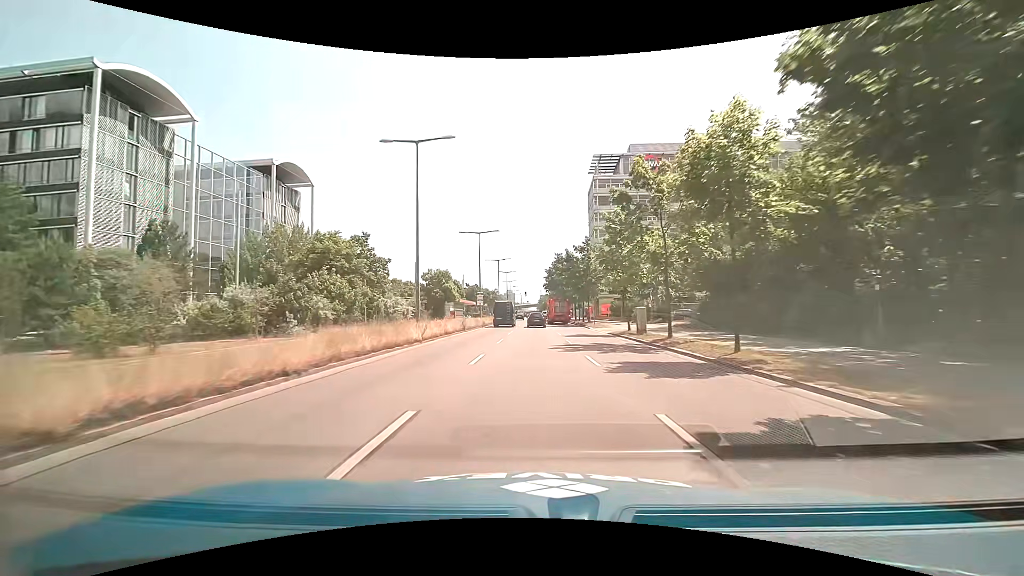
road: primary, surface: asphalt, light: Day
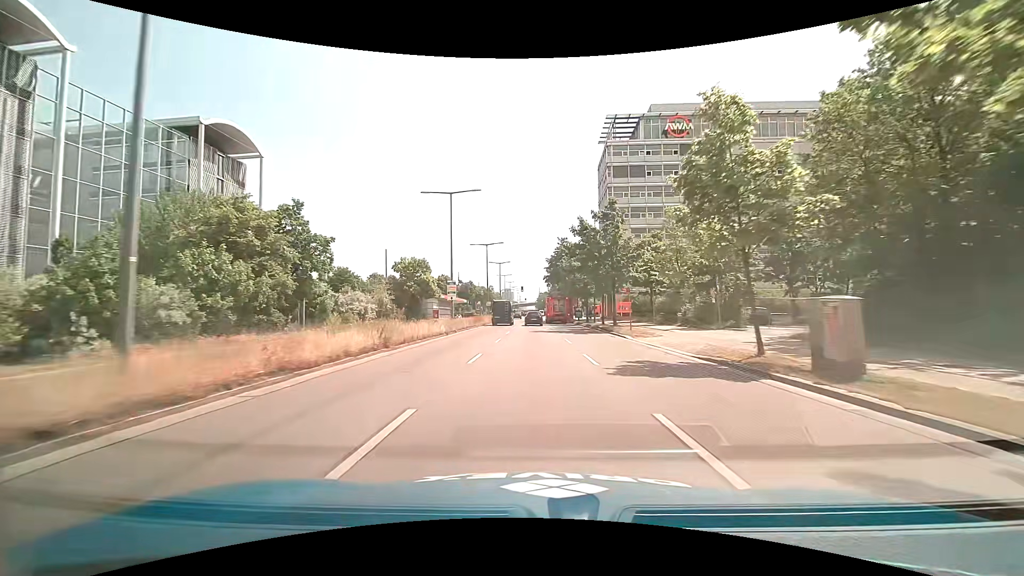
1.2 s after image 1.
(-0.1, +18.5) m; 0°
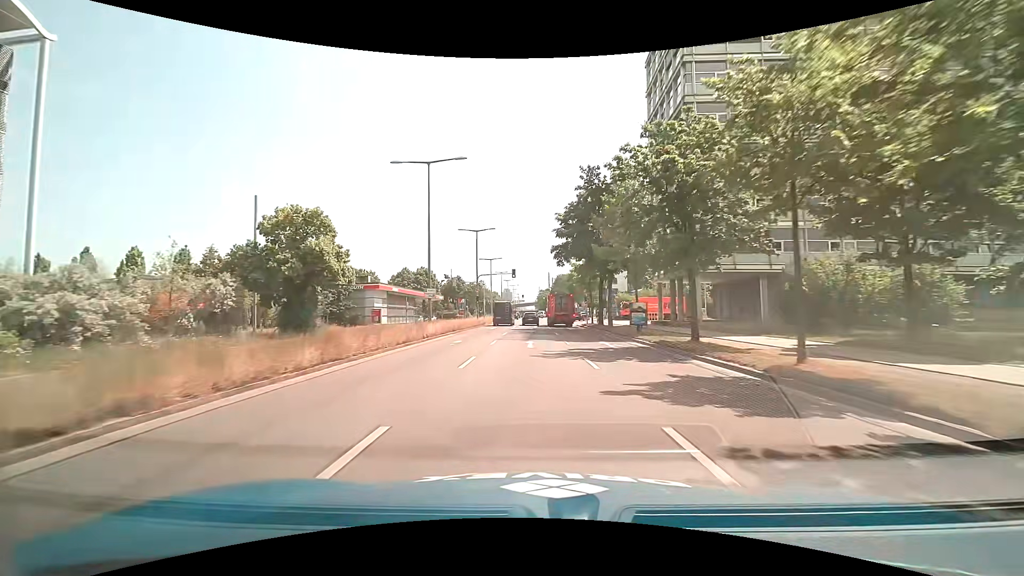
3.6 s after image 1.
(+0.2, +37.5) m; 0°
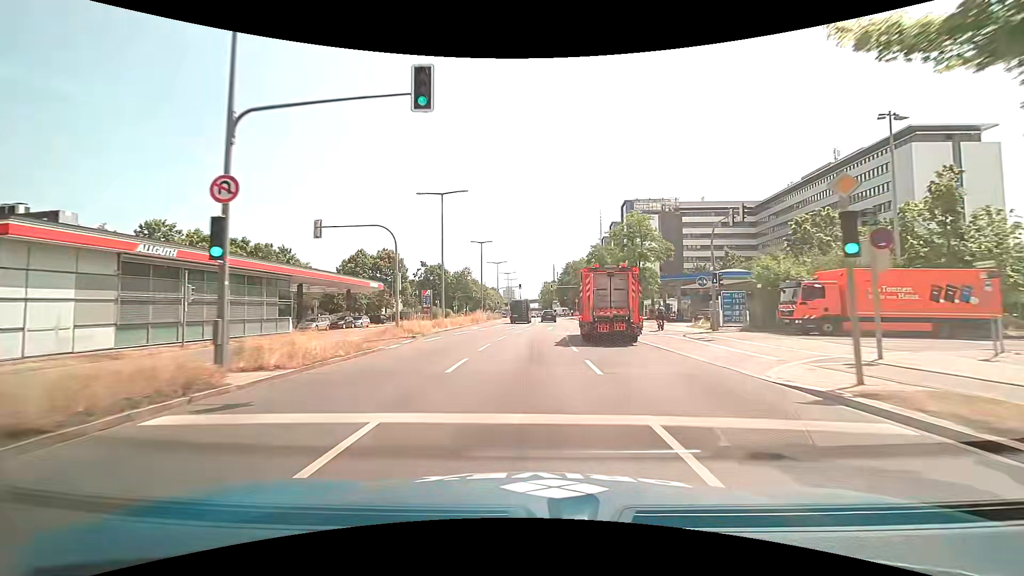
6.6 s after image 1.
(0.0, +45.5) m; -1°
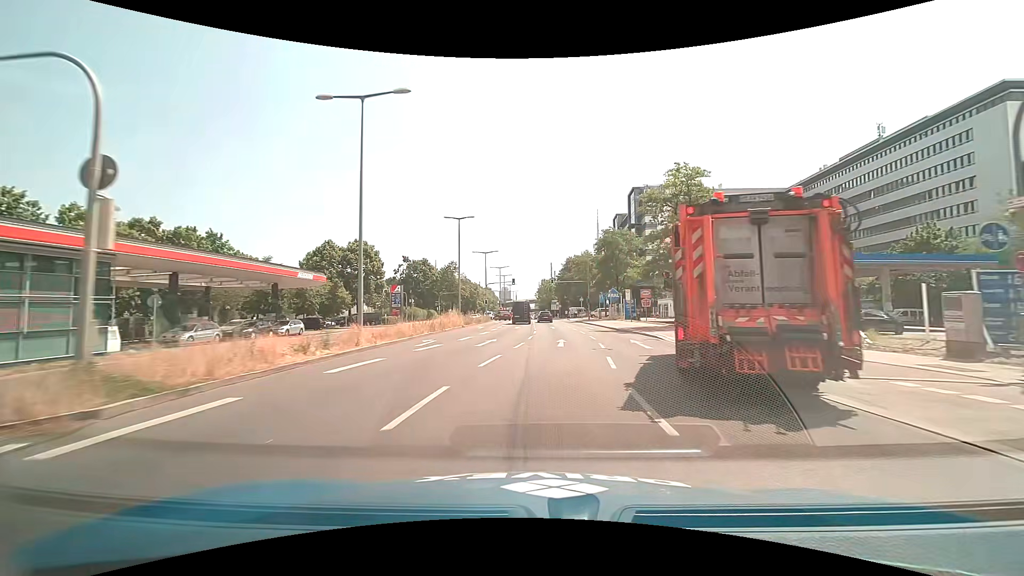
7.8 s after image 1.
(0.0, +17.6) m; +1°
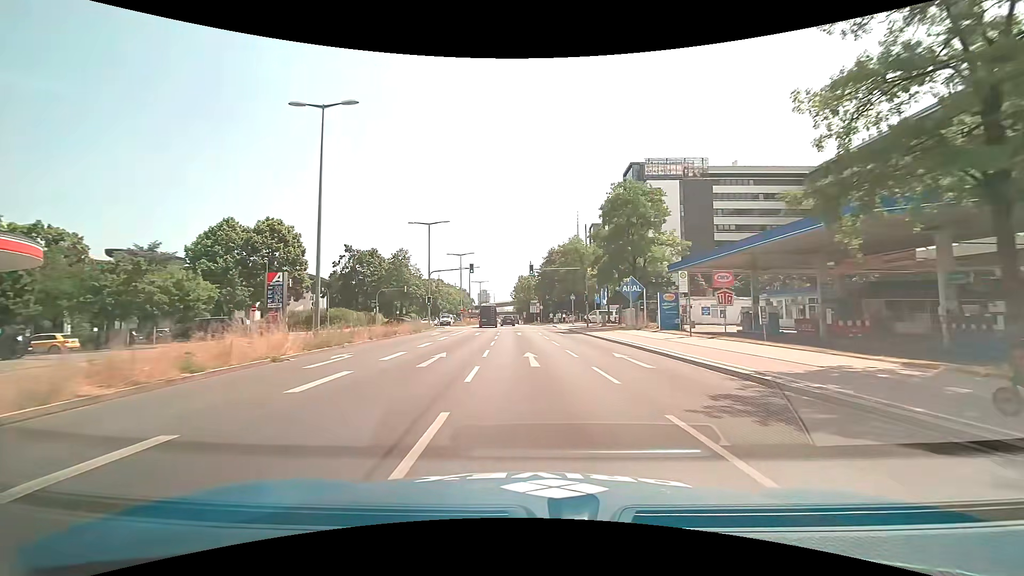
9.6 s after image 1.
(+0.9, +26.8) m; +2°
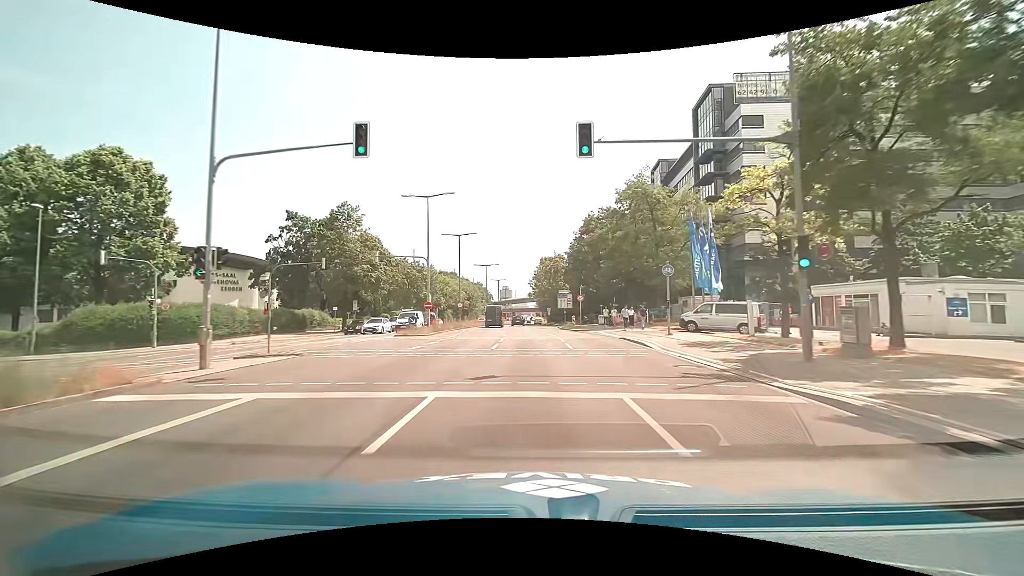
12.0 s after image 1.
(-0.9, +36.1) m; -3°
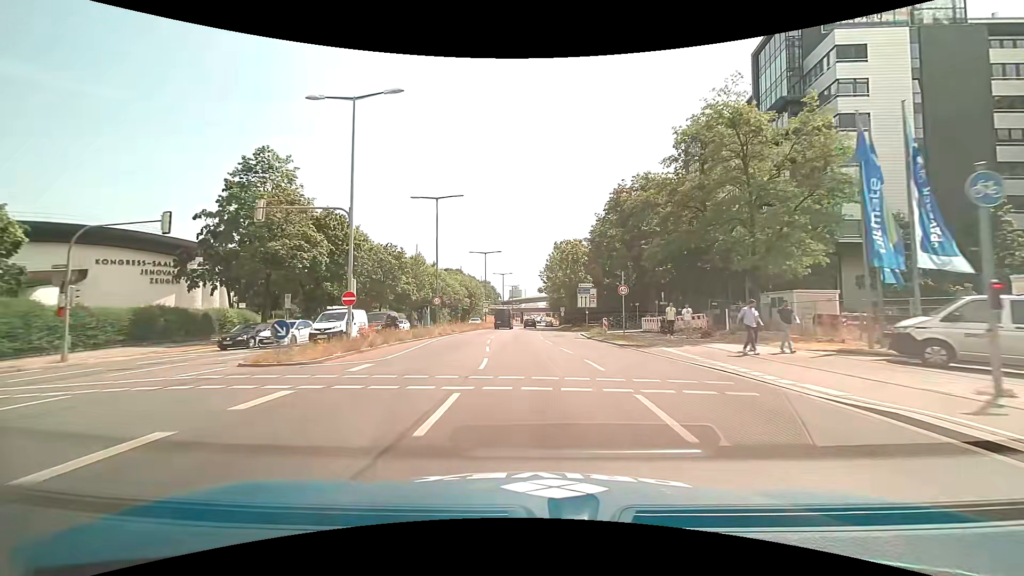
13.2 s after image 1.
(-0.1, +18.0) m; -1°
(0, +10) (0, +20) (0, +30) (-1, +40) (-1, +50) (-1, +60) (0, +70) (0, +80) (0, +90) (0, +100) m
